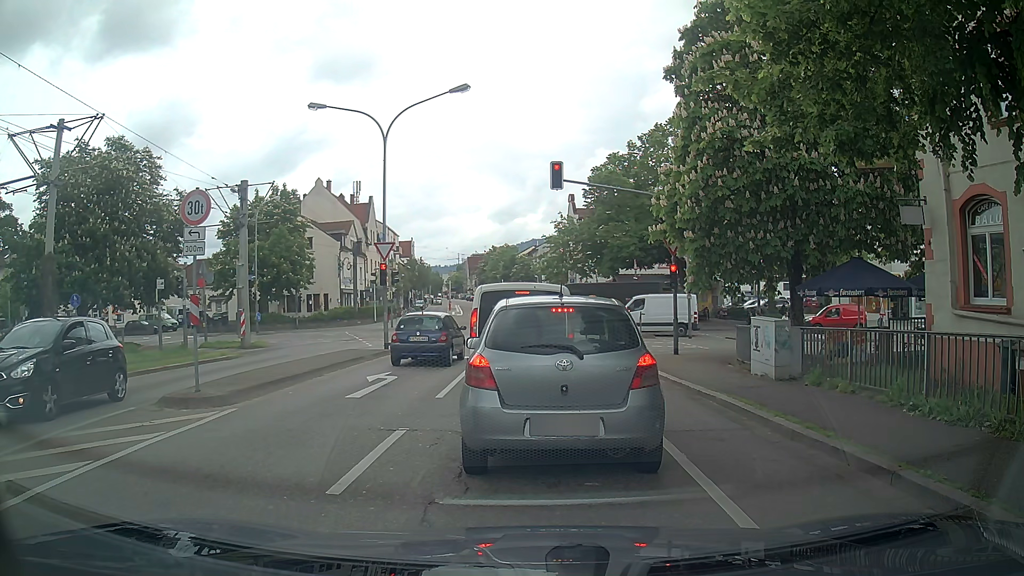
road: tertiary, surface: asphalt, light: Day
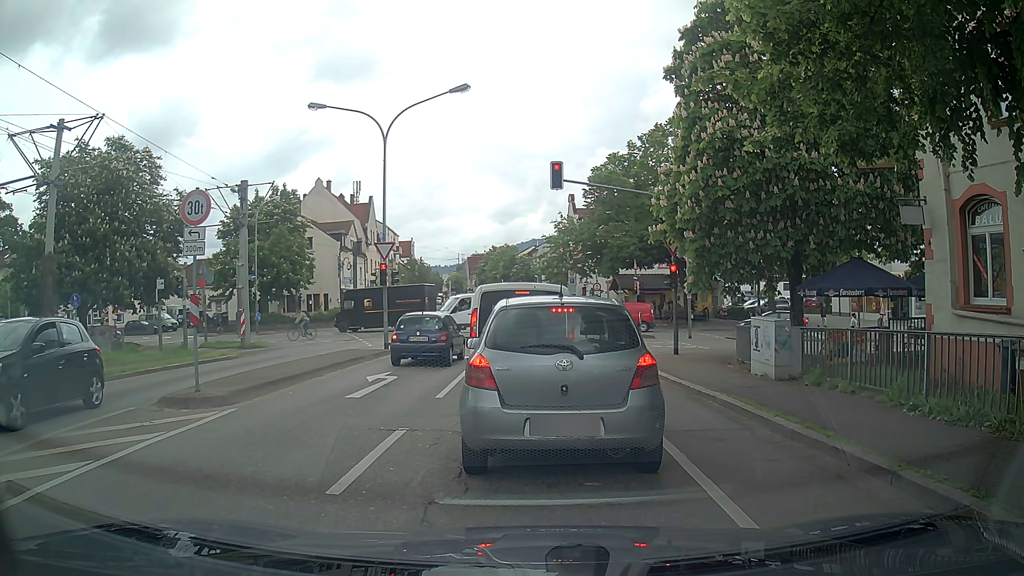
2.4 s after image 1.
(0.0, 0.0) m; 0°
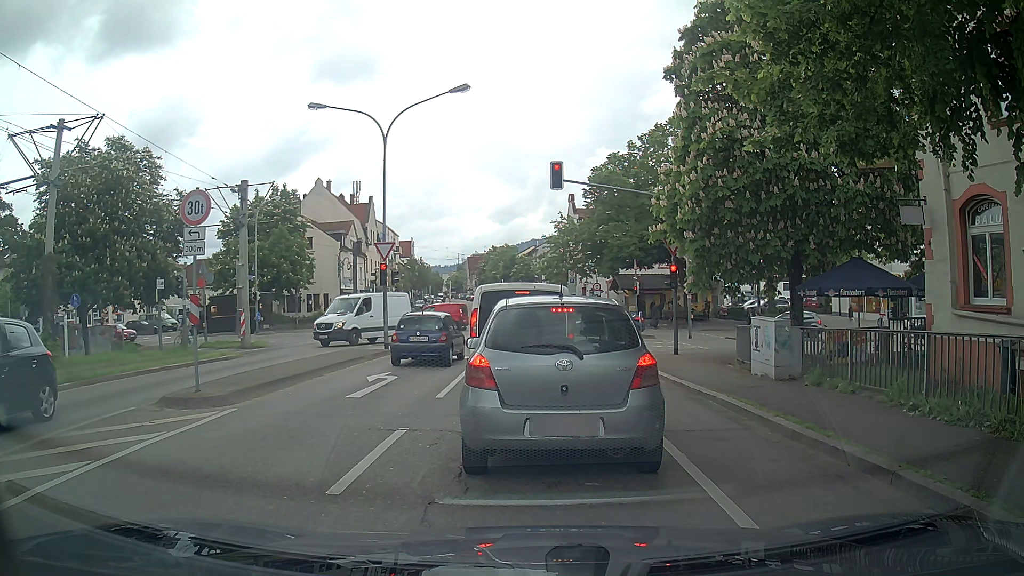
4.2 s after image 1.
(0.0, 0.0) m; 0°
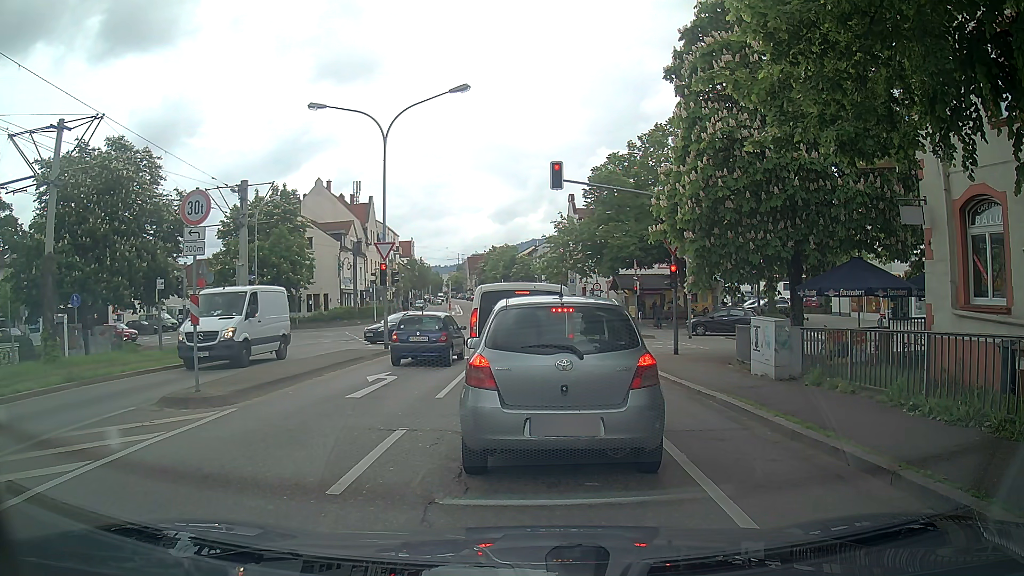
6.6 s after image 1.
(0.0, 0.0) m; 0°
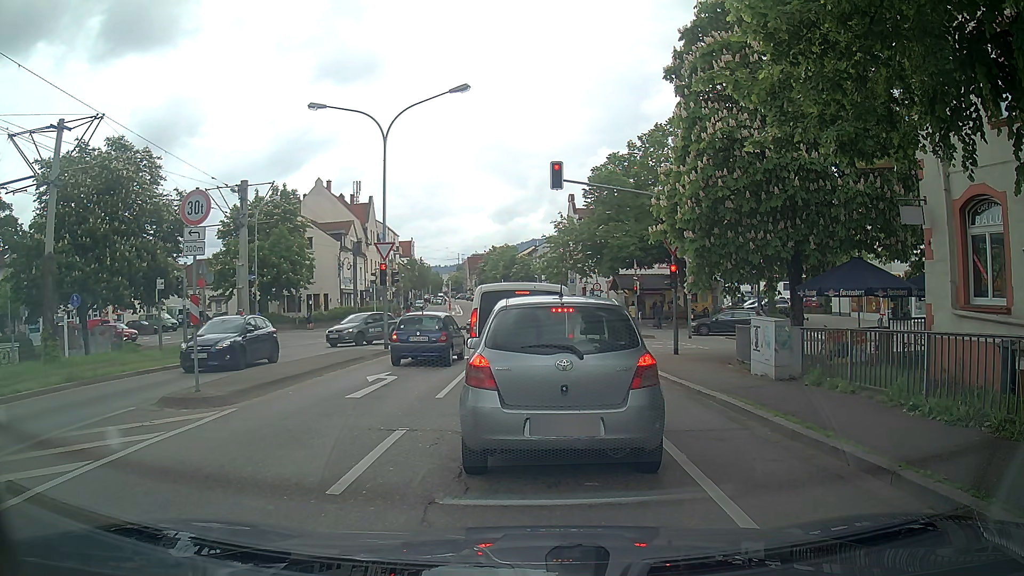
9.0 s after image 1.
(0.0, 0.0) m; 0°
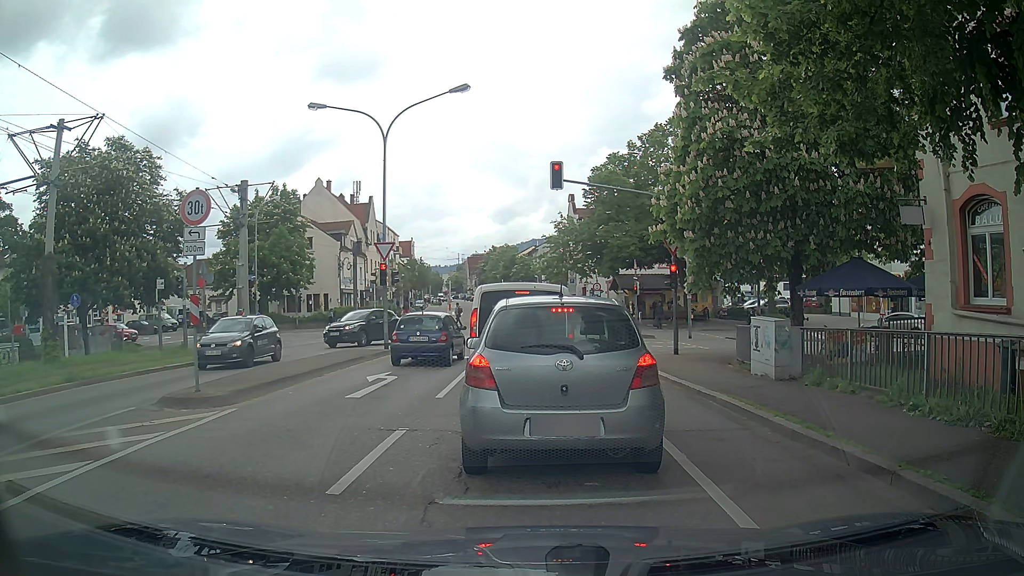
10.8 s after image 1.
(0.0, 0.0) m; 0°
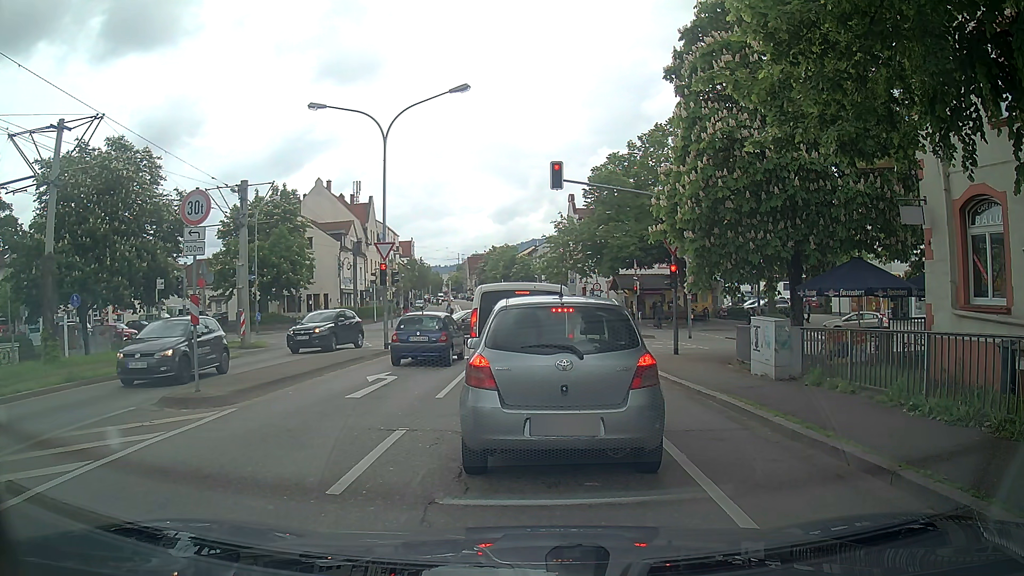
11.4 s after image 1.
(0.0, 0.0) m; 0°
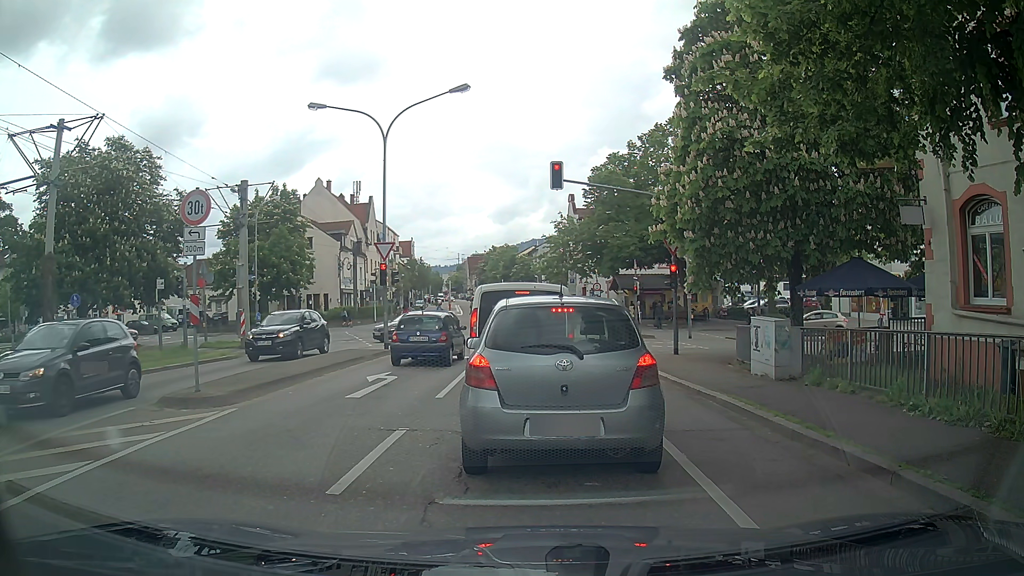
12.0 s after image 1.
(0.0, 0.0) m; 0°
